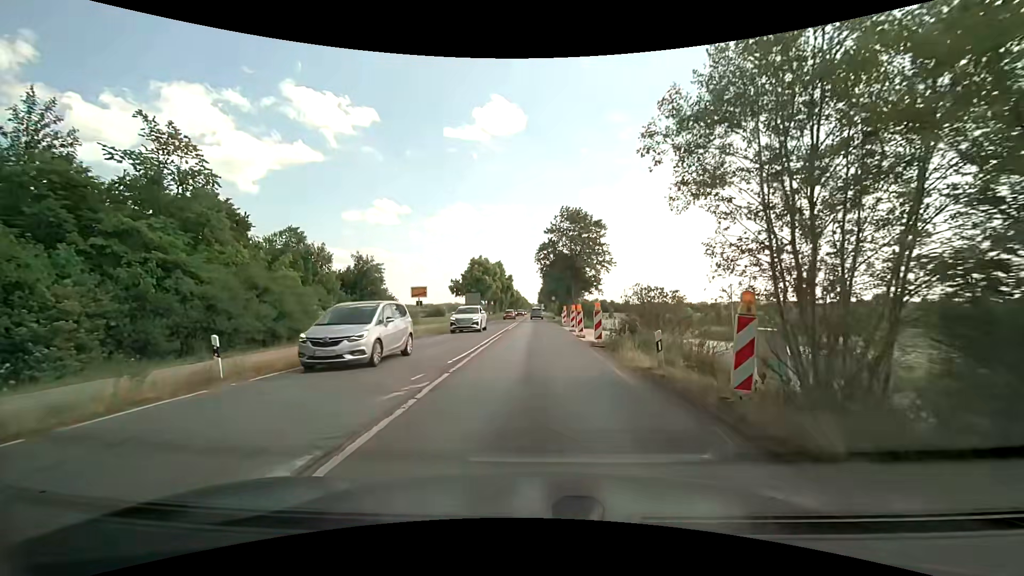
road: secondary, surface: asphalt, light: Day
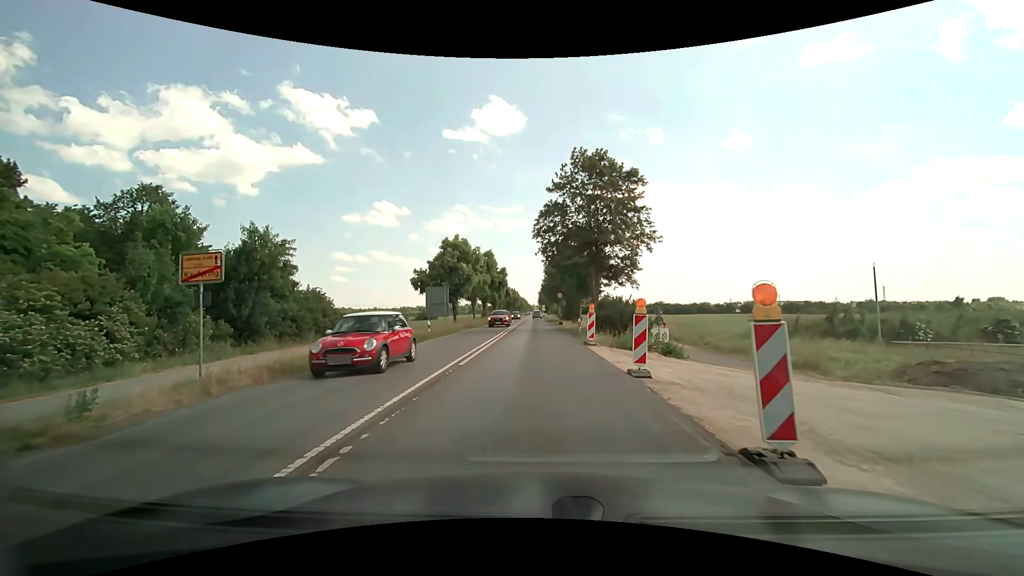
(+0.1, +20.7) m; +1°
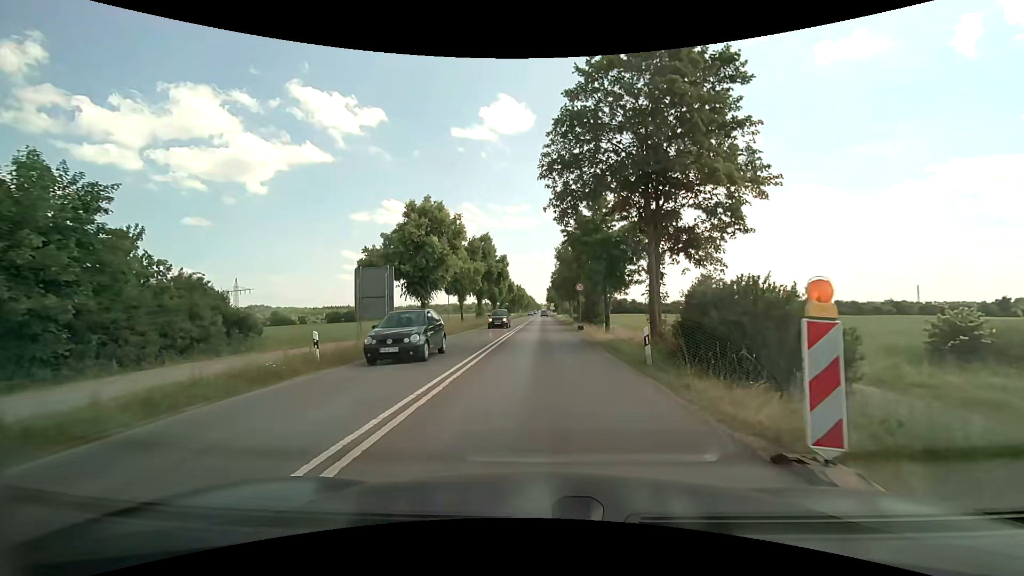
(-0.3, +16.2) m; -2°
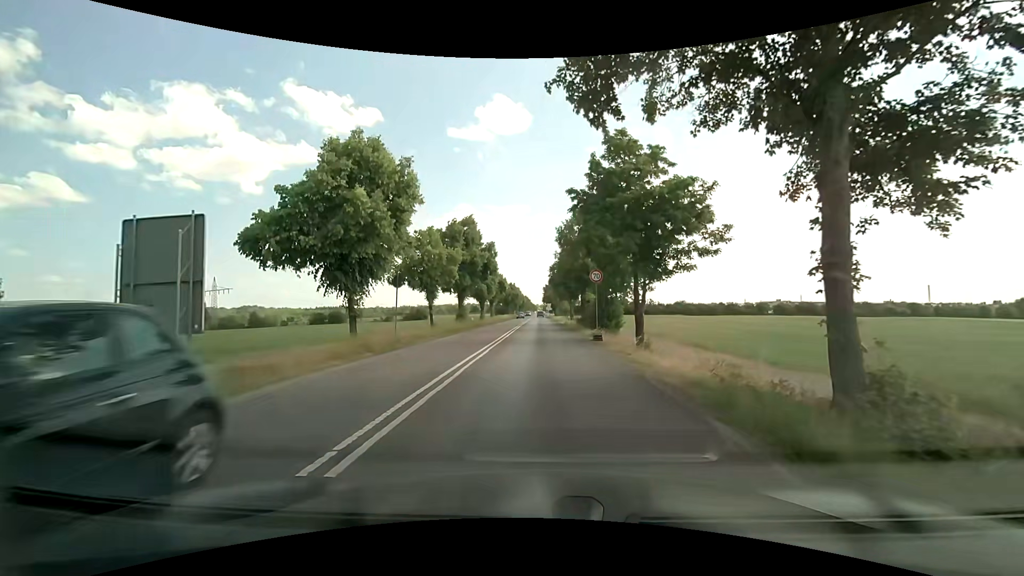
(+0.1, +12.3) m; +1°
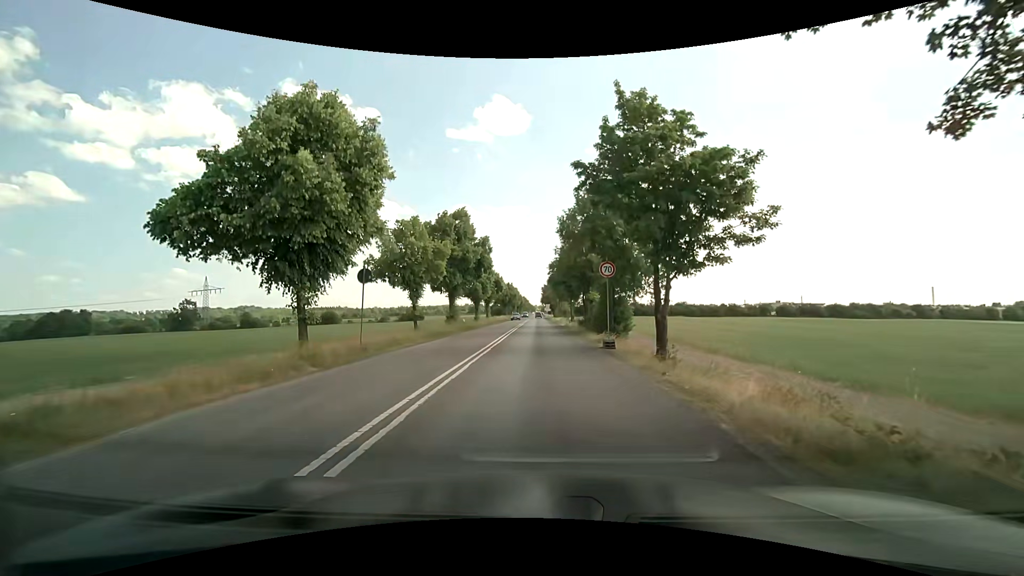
(0.0, +4.4) m; 0°
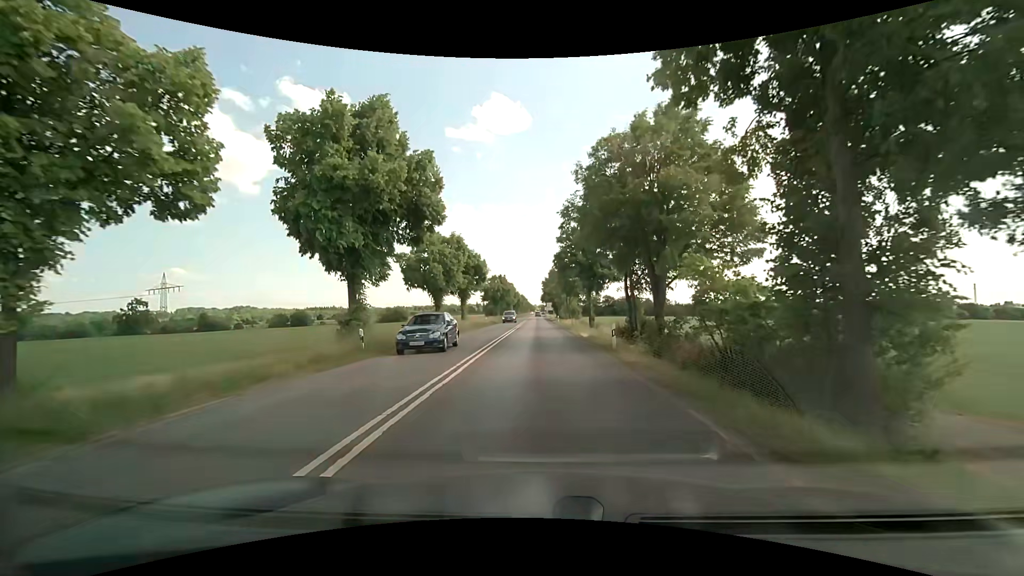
(+0.3, +24.9) m; +1°
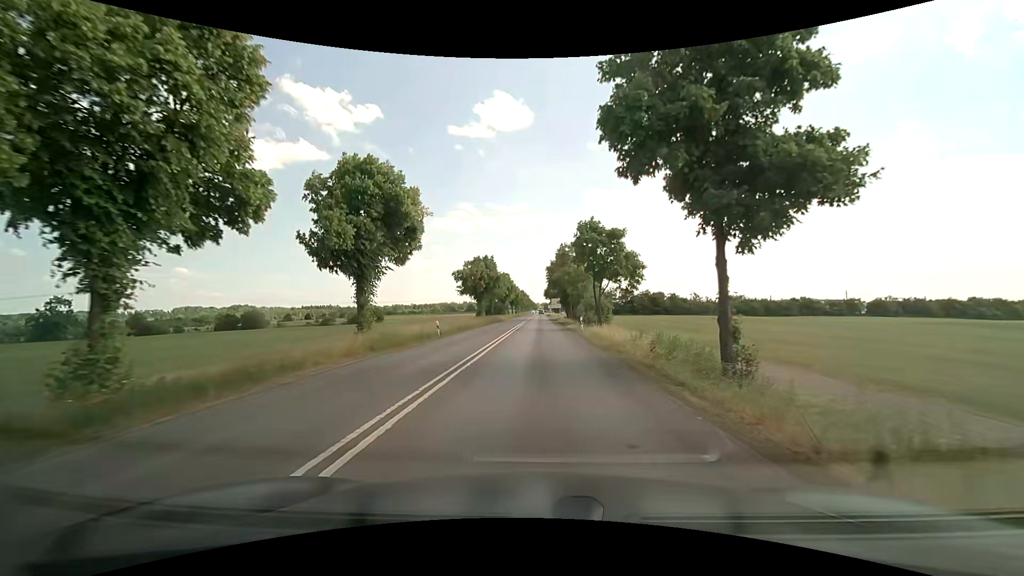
(-0.2, +30.9) m; -1°
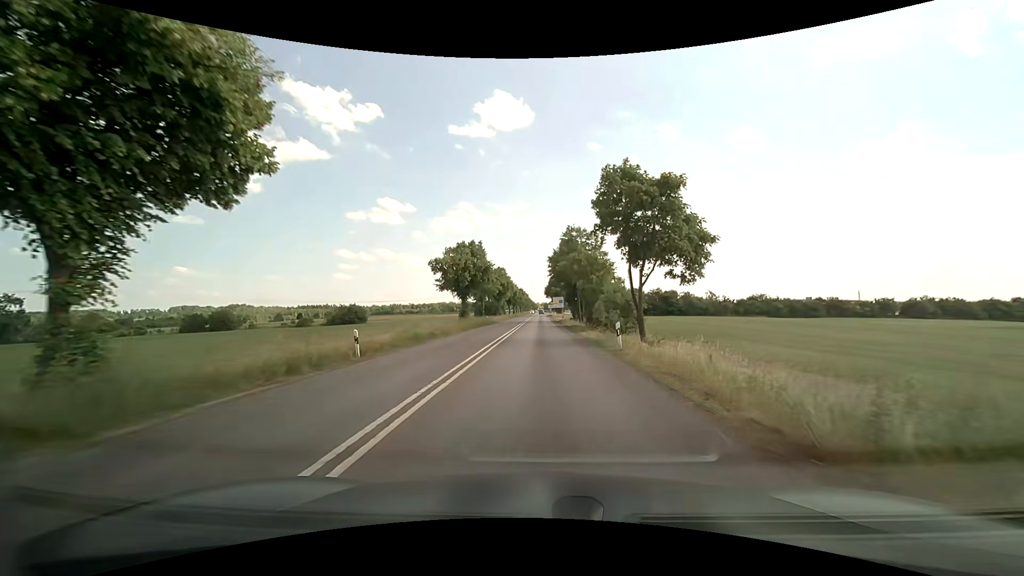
(+0.1, +14.1) m; +1°
